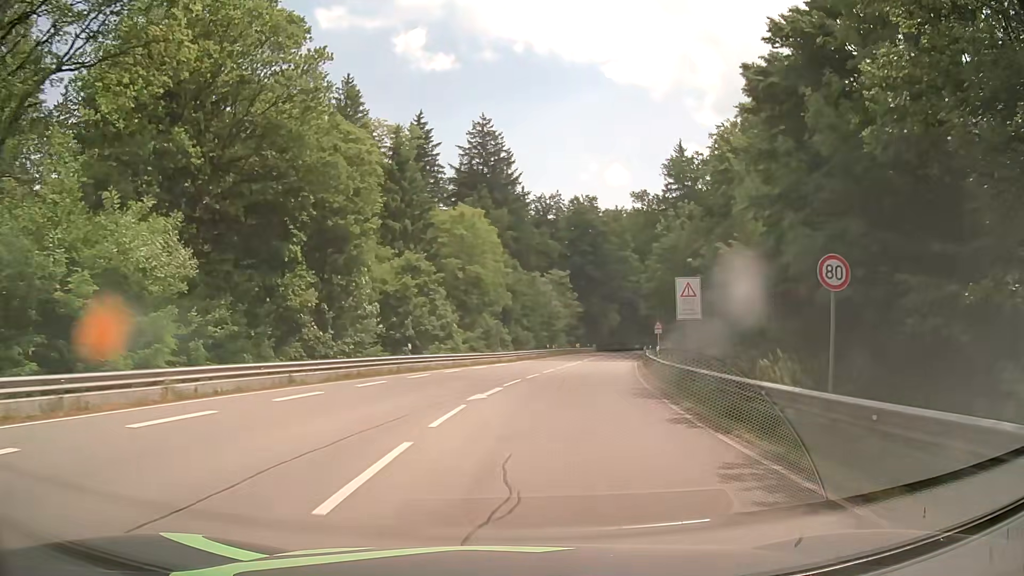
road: secondary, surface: asphalt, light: Day
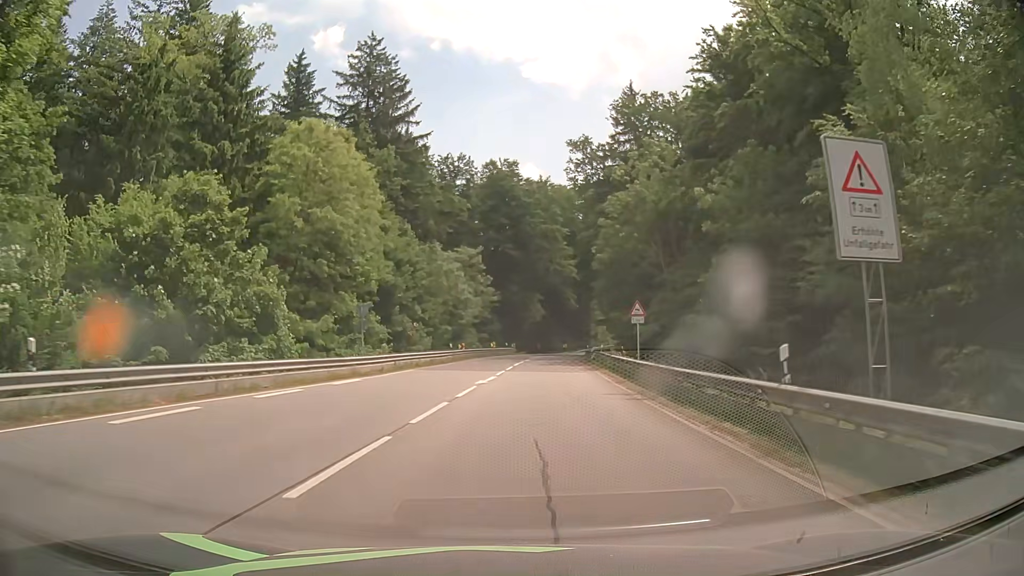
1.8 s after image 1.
(+1.9, +23.5) m; +8°
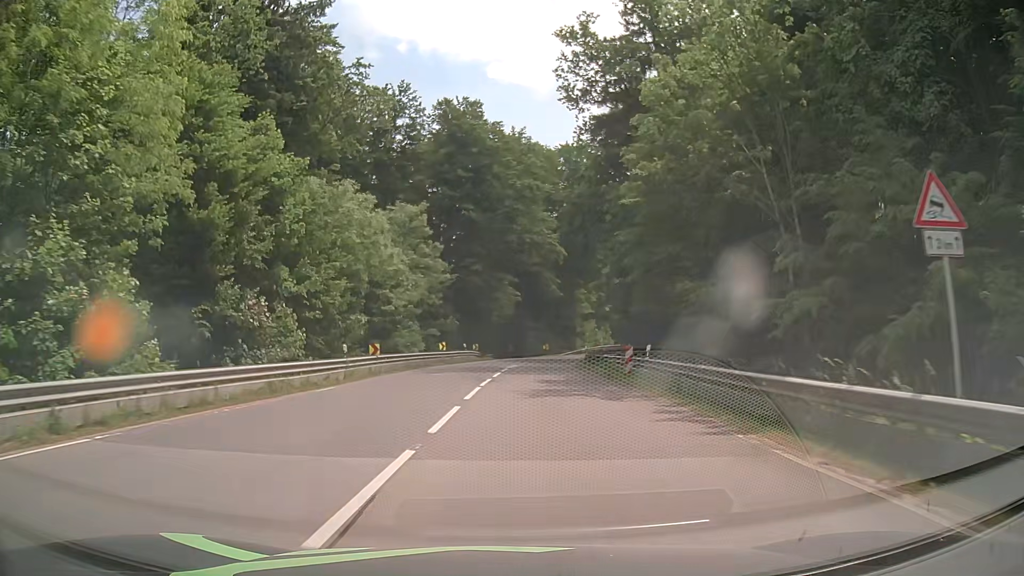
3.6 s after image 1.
(+0.5, +25.2) m; +2°
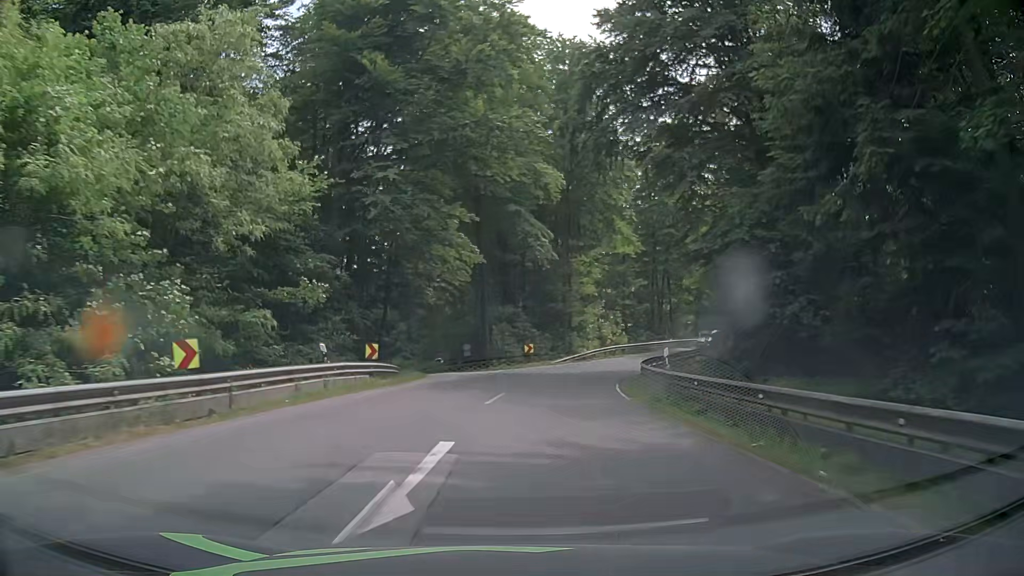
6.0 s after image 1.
(+1.0, +33.3) m; +4°
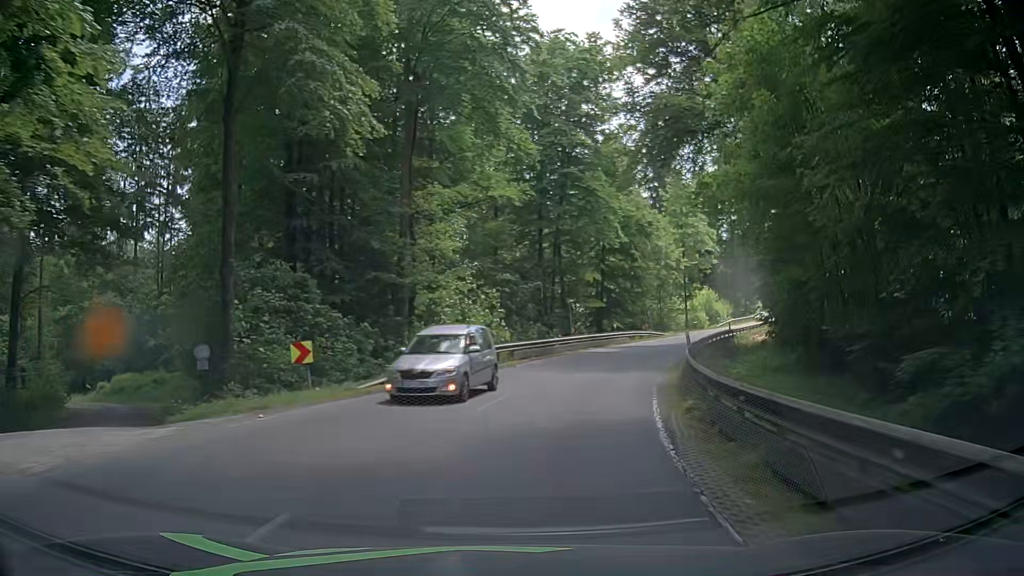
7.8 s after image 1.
(+1.5, +25.5) m; +10°
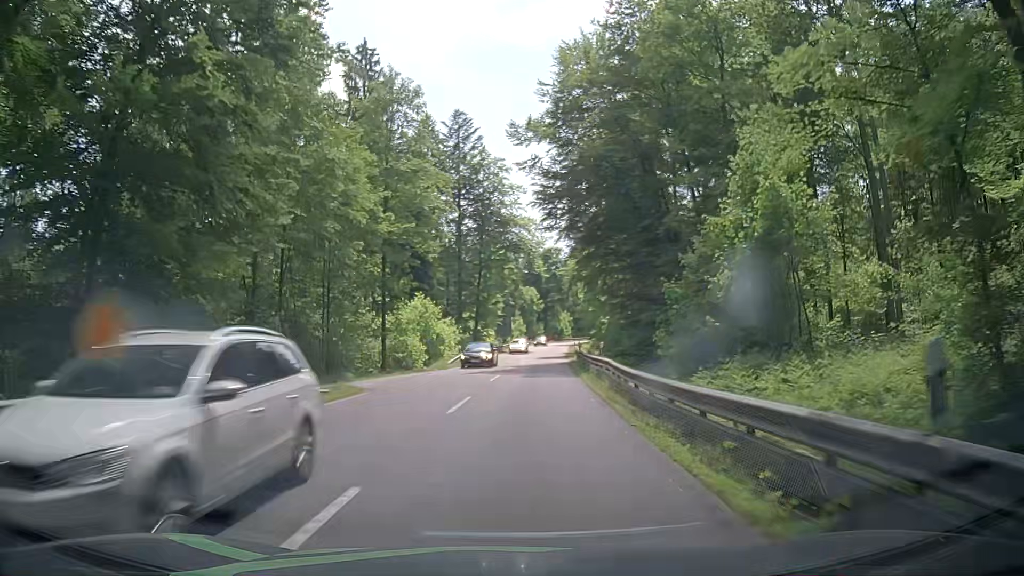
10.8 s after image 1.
(+11.1, +40.8) m; +28°
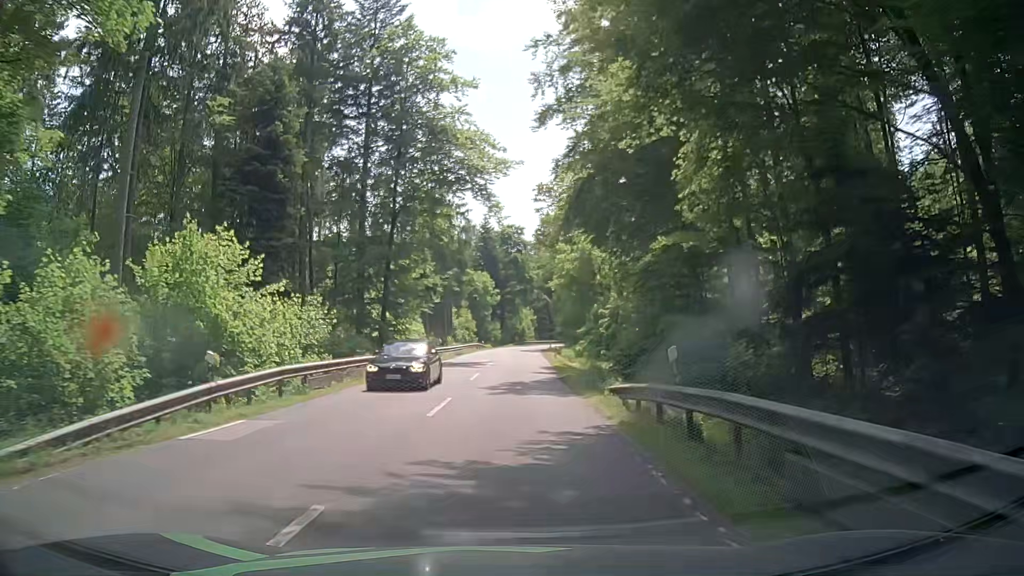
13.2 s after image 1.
(+1.4, +34.2) m; +4°
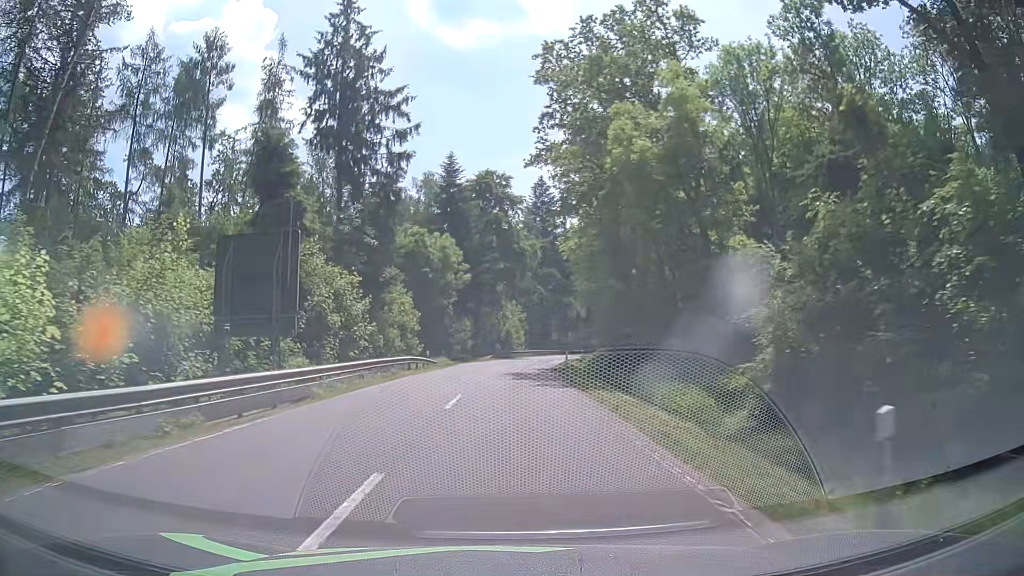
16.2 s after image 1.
(+0.5, +43.0) m; +1°
(0, +10) (0, +20) (+1, +30) (+1, +40) (+2, +50) (+3, +60) (+5, +70) (+7, +79) (+10, +89) (+13, +99) m
